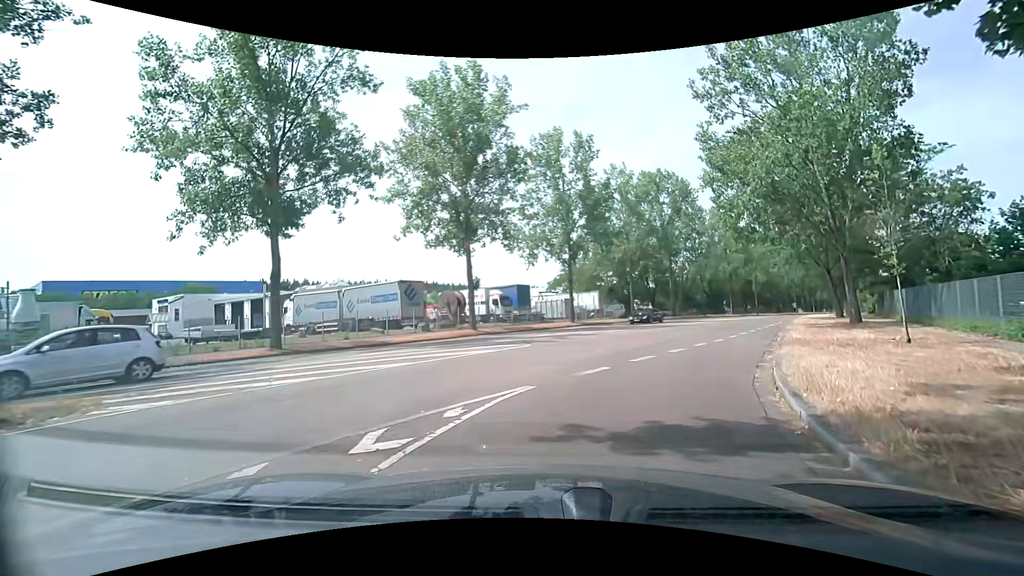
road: tertiary_link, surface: asphalt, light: Day
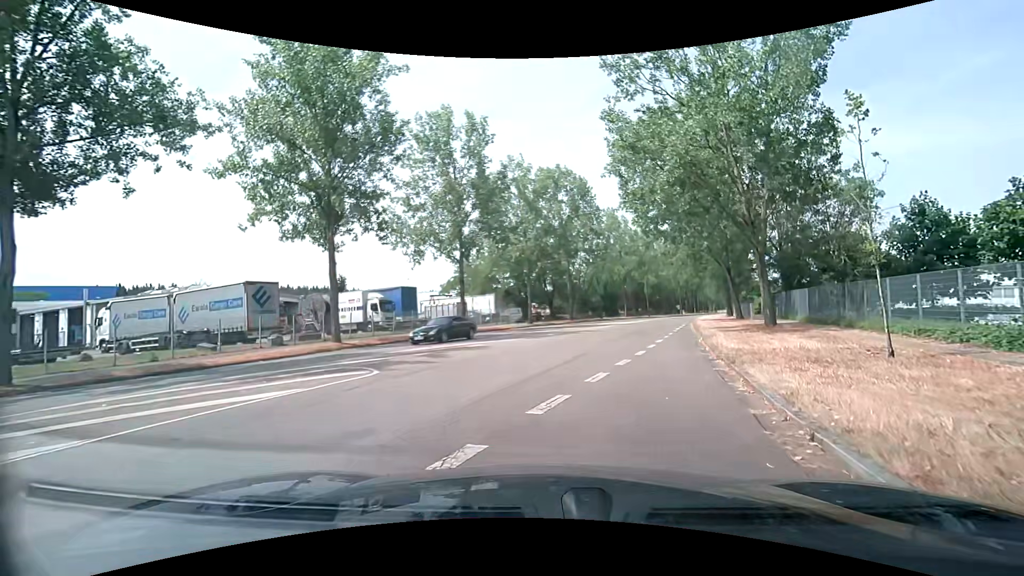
(+0.5, +6.1) m; +9°
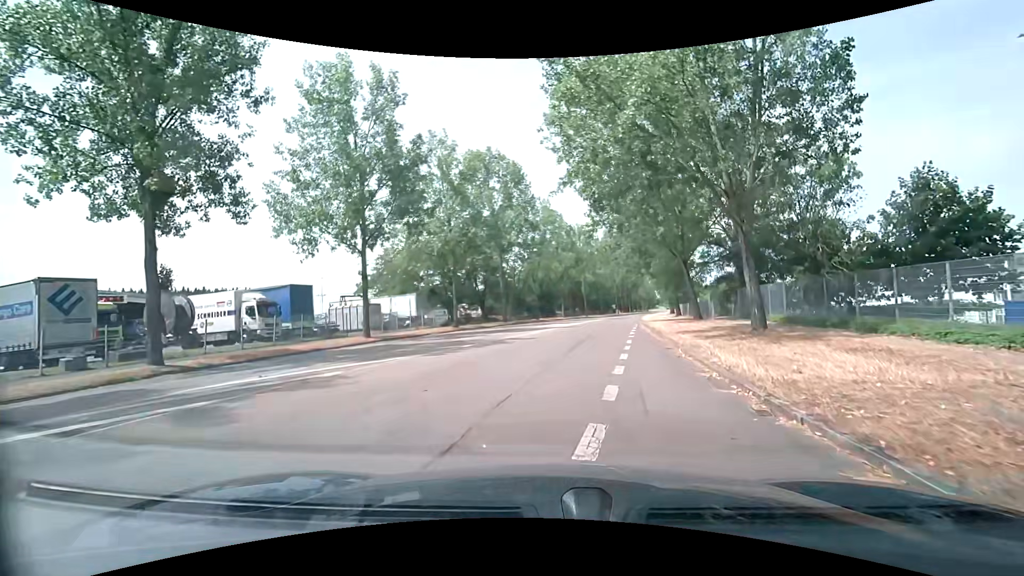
(+0.8, +7.8) m; +10°
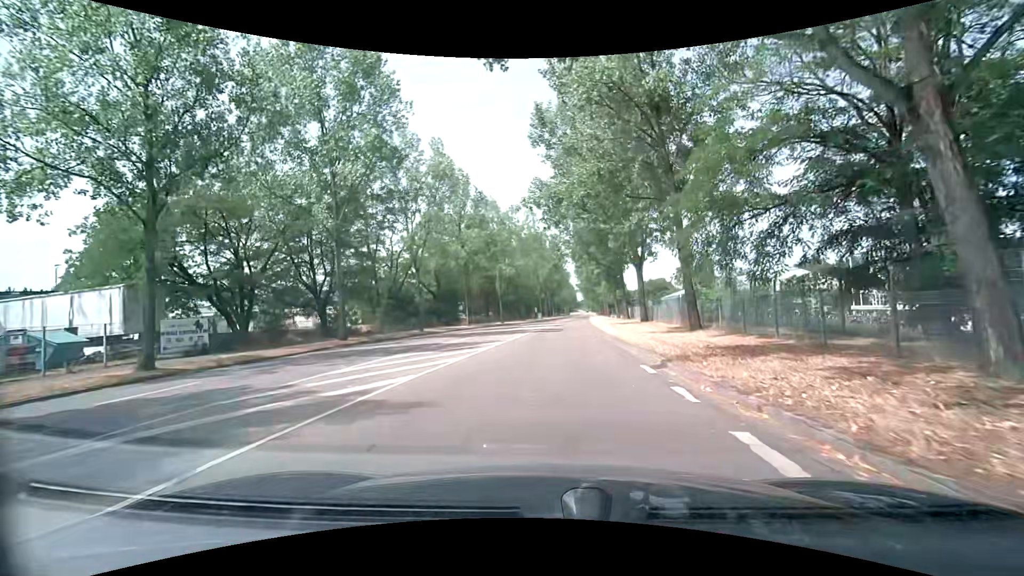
(+2.6, +27.8) m; +10°
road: secondary
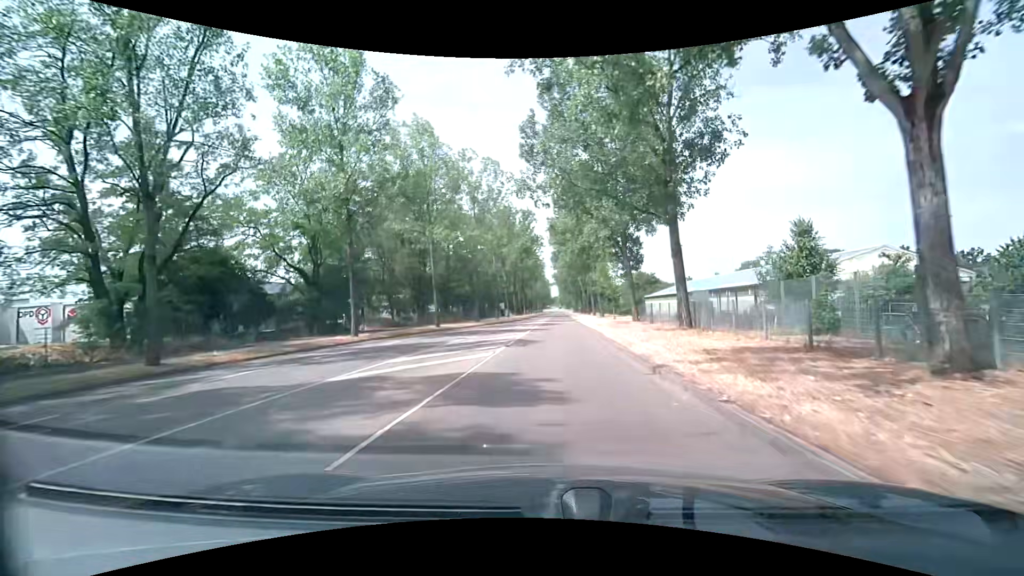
(+0.5, +28.5) m; +2°
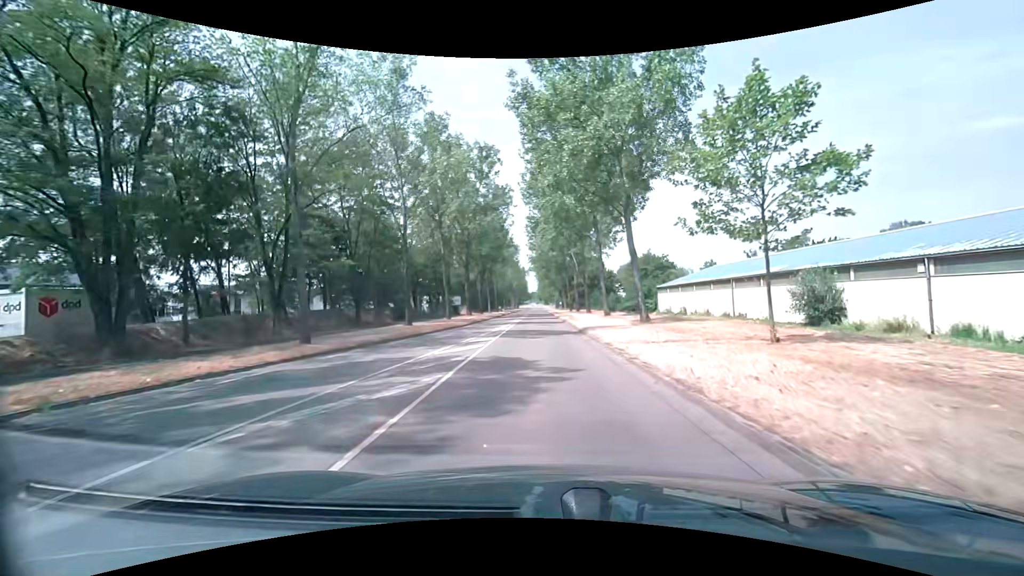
(+1.1, +37.8) m; +3°
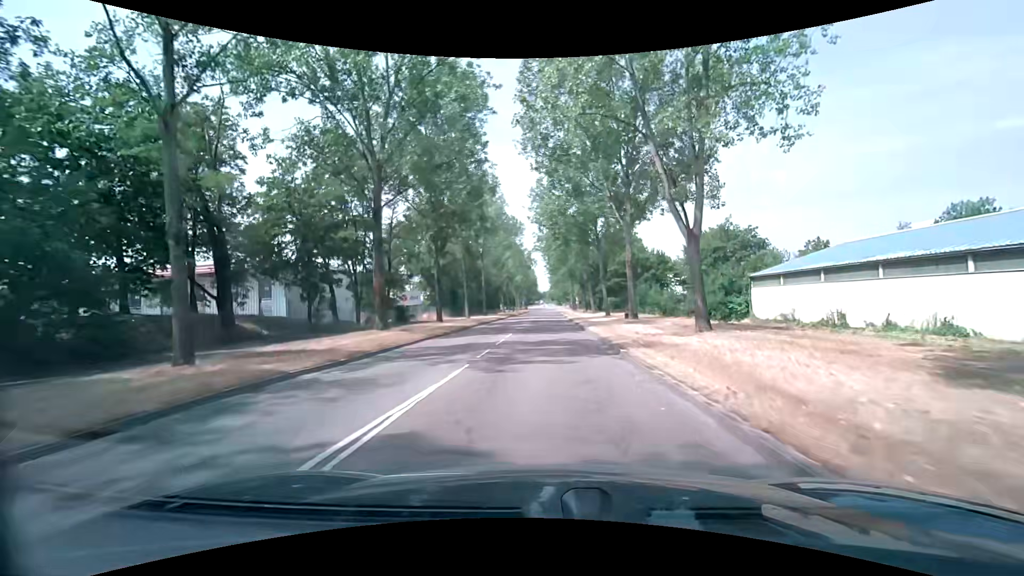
(-0.3, +36.7) m; -1°
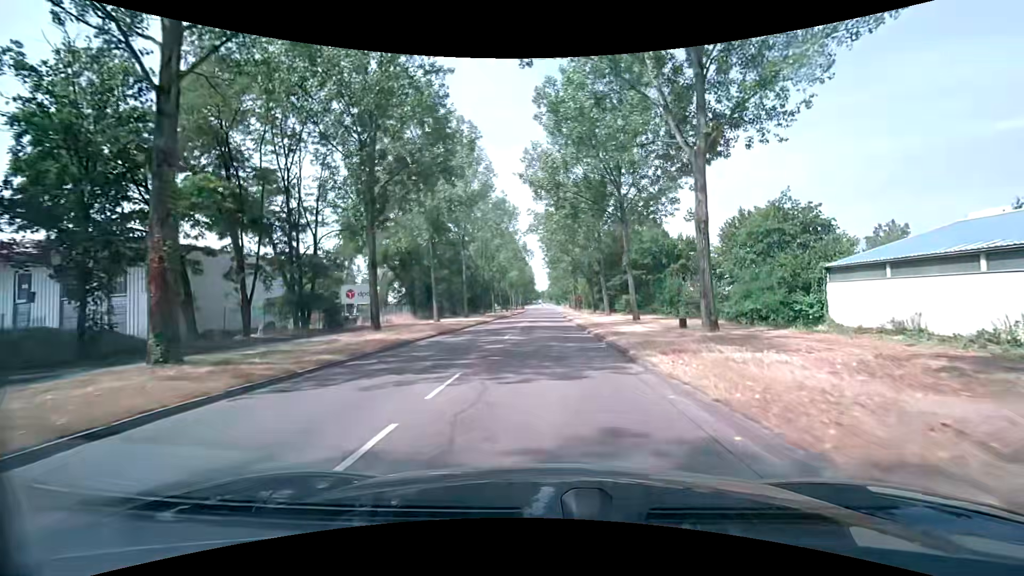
(0.0, +14.9) m; 0°
(0, +10) (0, +20) (0, +30) (0, +40) (0, +50) (+1, +60) (+1, +70) (+1, +80) (+1, +90) (+1, +100) m
